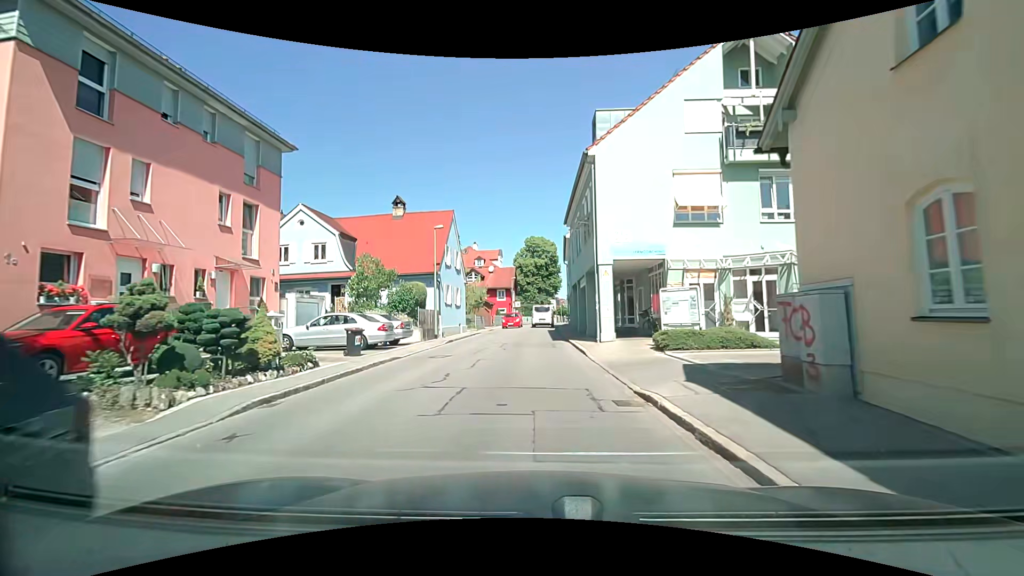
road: residential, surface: asphalt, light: Day
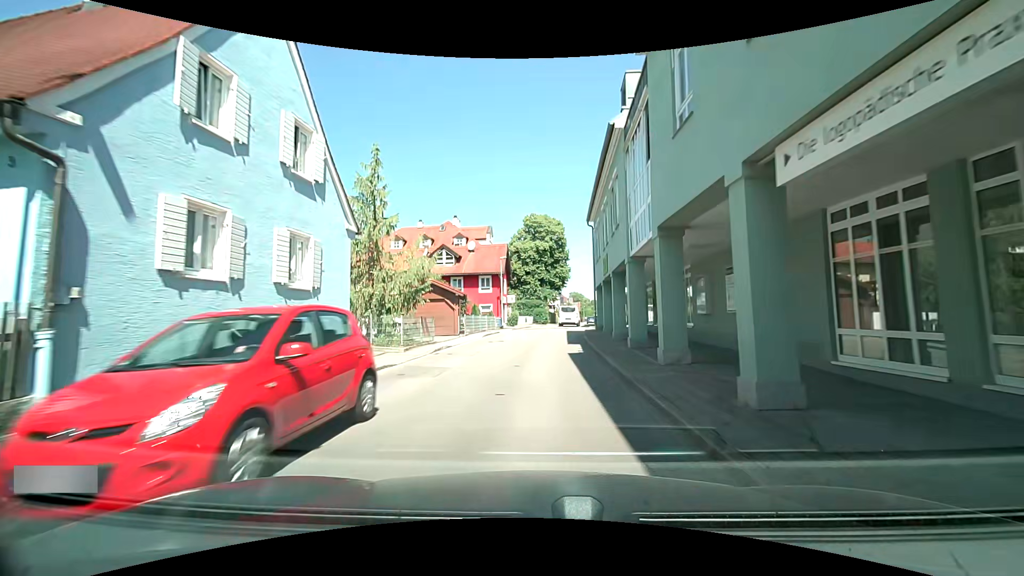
(-0.1, +23.3) m; -1°
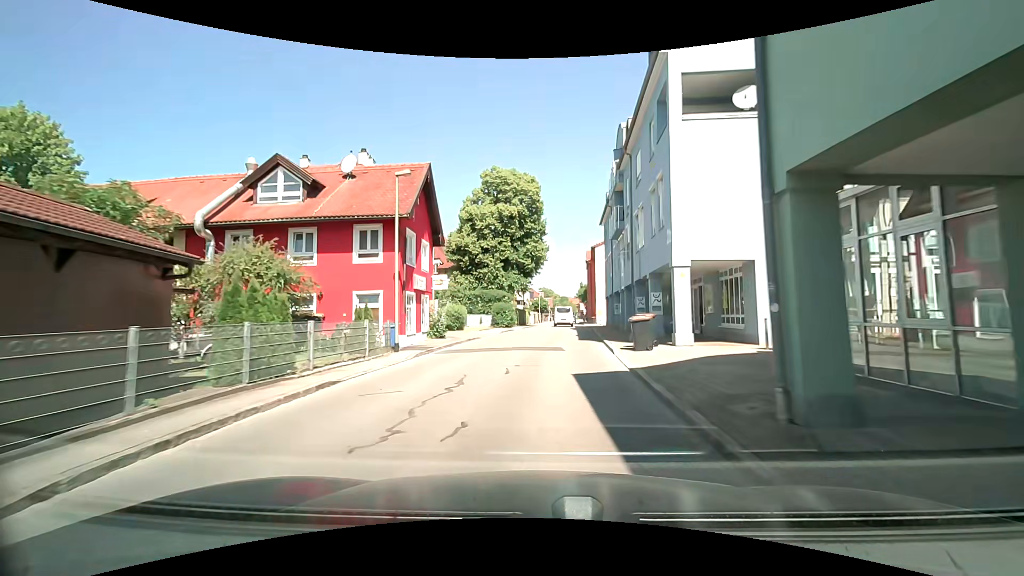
(+0.7, +25.6) m; +3°
(0, +10) (+1, +20) (+2, +30) (+3, +40) (+3, +50) (+4, +60) (+5, +70) (+6, +80) (+7, +90) (+8, +100) m
